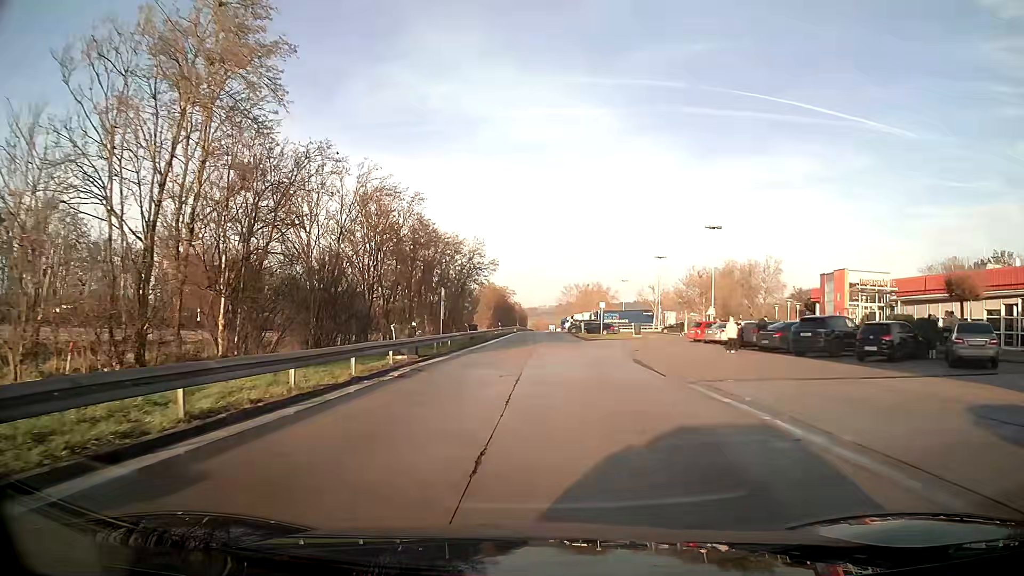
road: service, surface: asphalt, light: Day
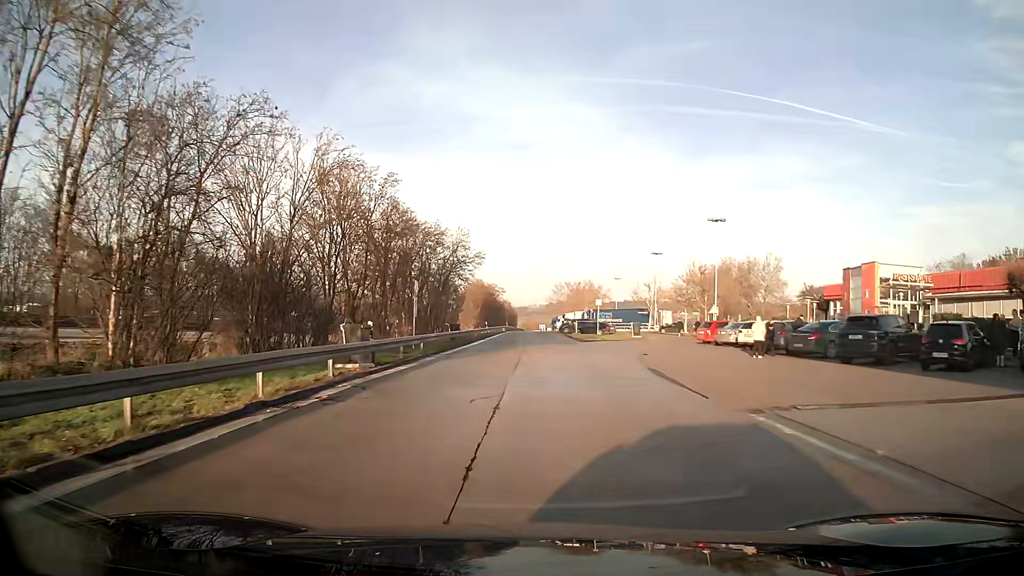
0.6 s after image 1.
(0.0, +5.2) m; +1°
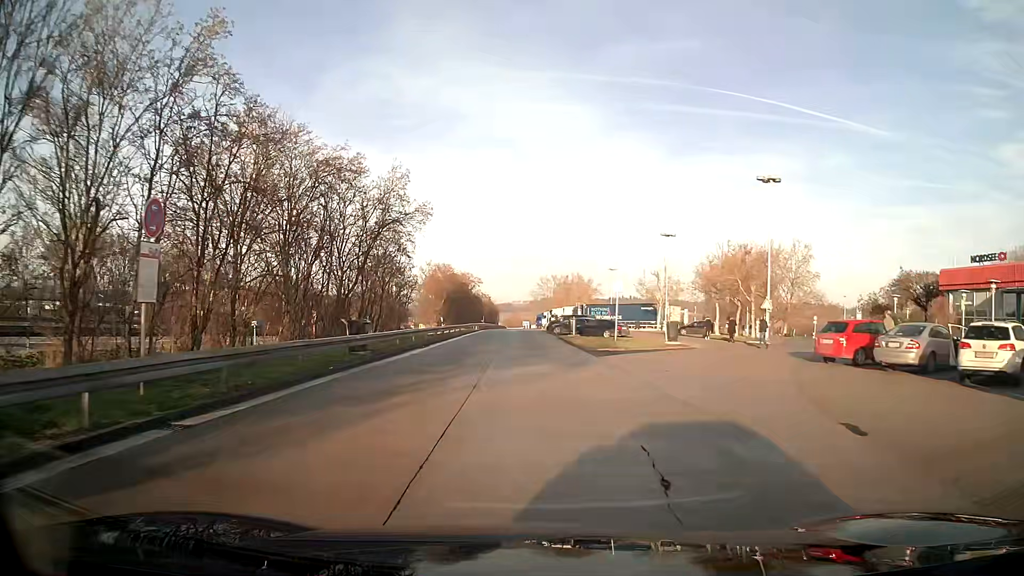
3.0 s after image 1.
(+0.1, +20.3) m; +1°
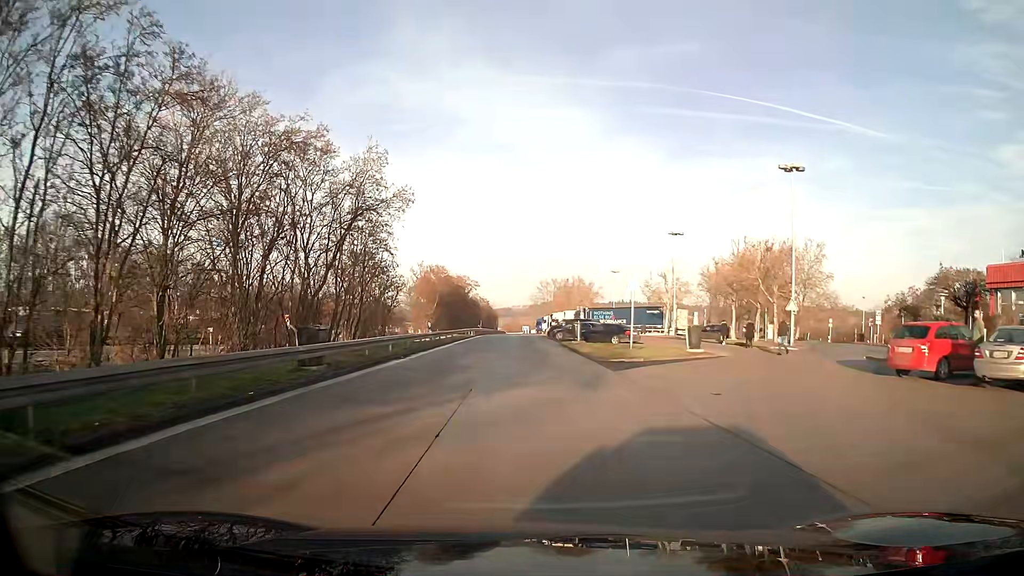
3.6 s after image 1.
(0.0, +5.0) m; 0°
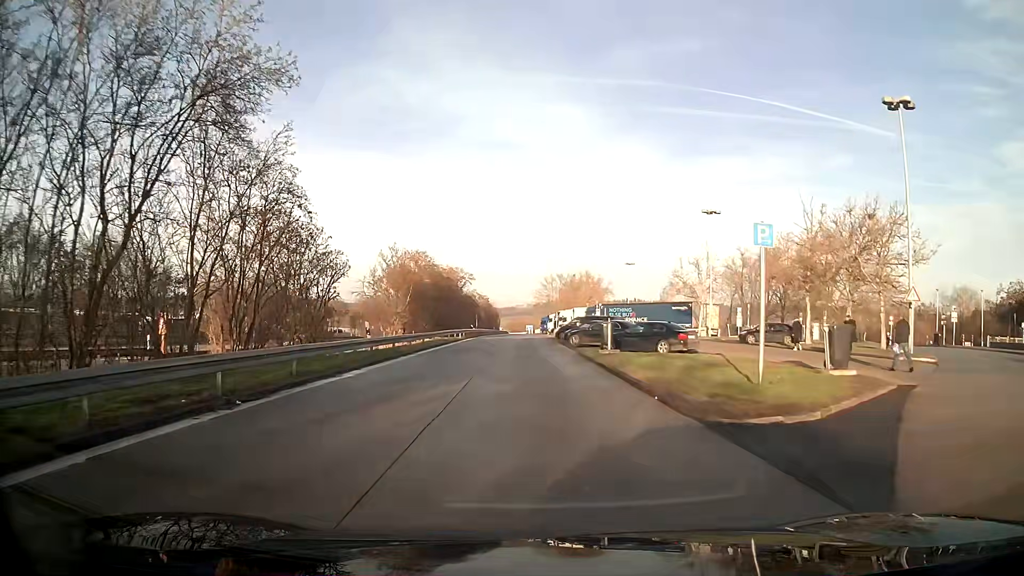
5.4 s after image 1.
(0.0, +14.8) m; -1°
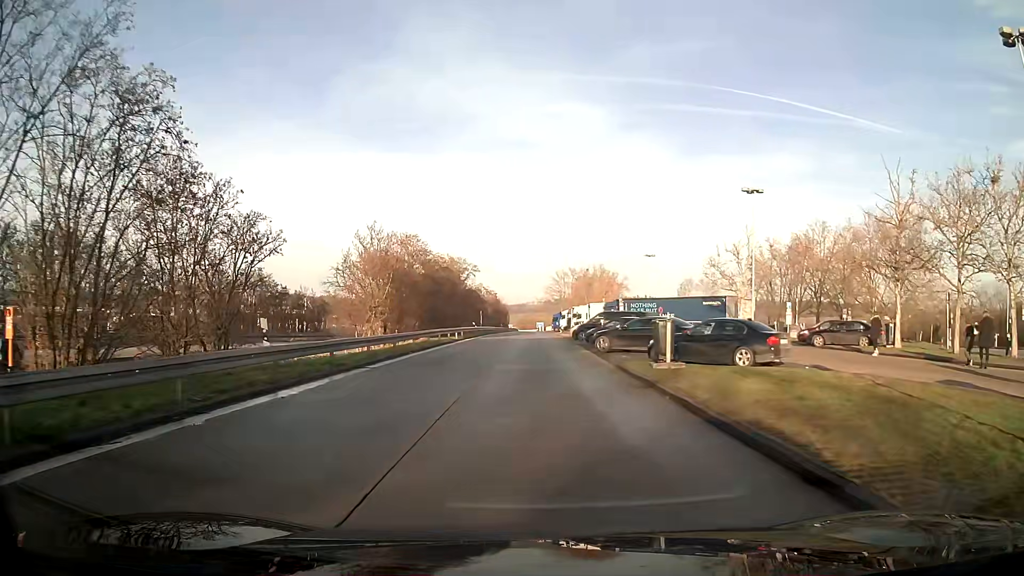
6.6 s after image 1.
(-0.1, +9.8) m; -1°
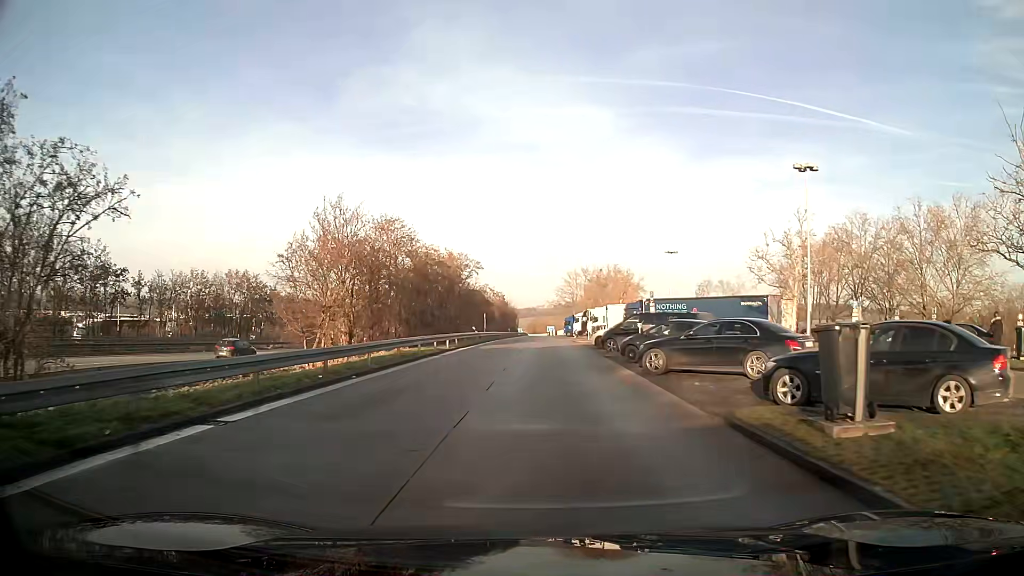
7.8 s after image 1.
(-0.1, +9.7) m; -1°
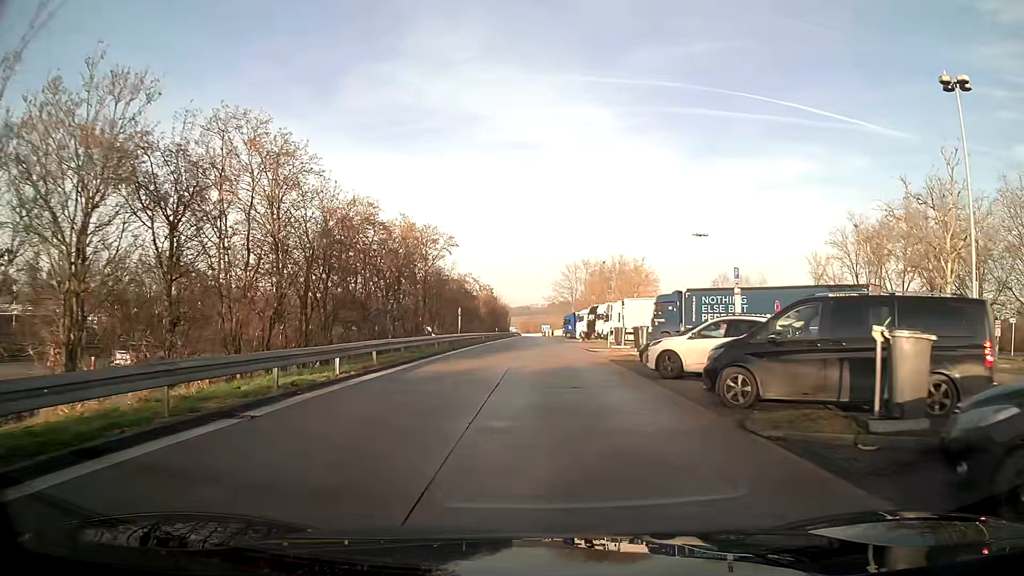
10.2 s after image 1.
(+0.1, +19.6) m; +1°
